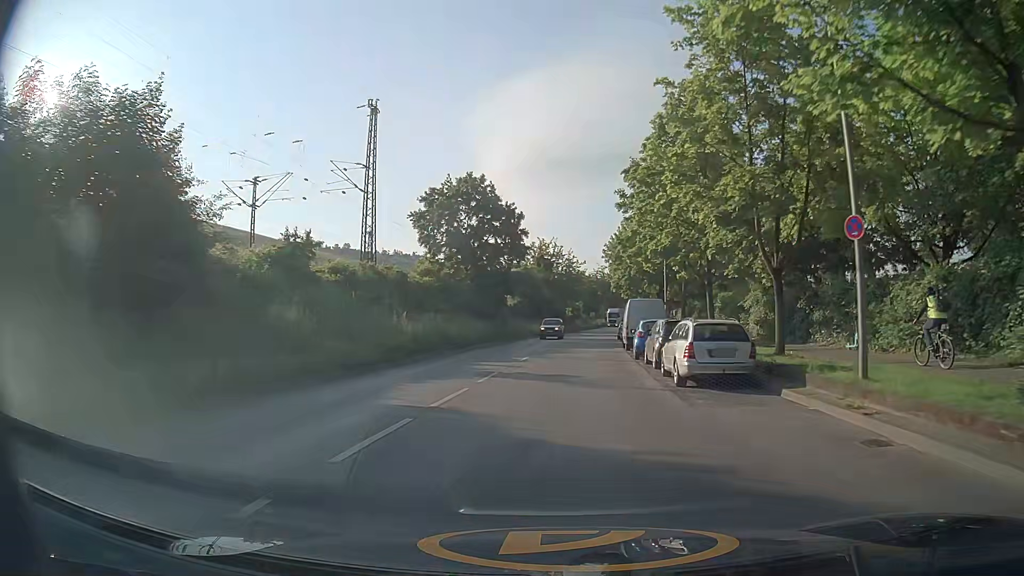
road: secondary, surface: asphalt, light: Day
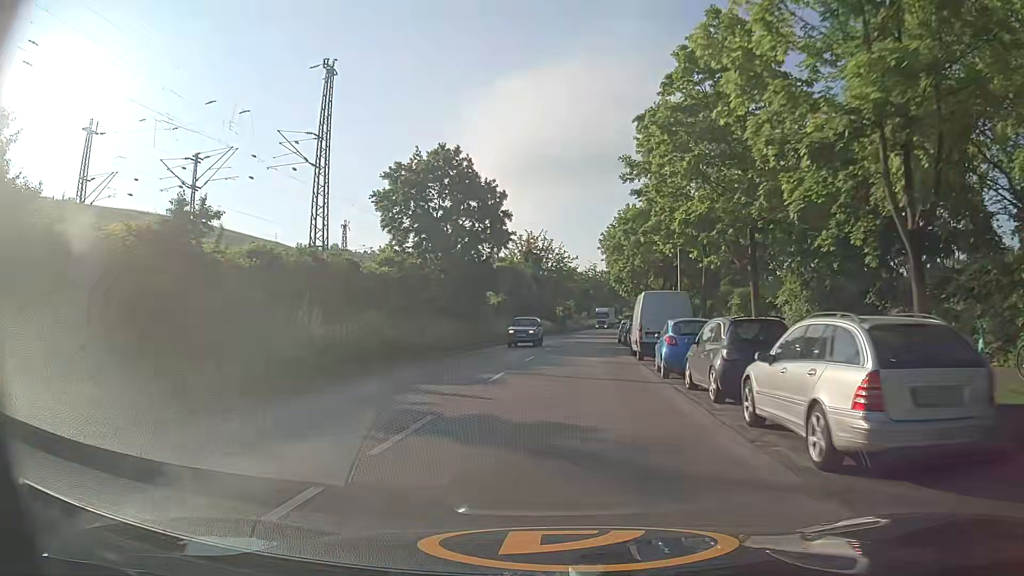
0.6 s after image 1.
(+0.1, +8.4) m; +1°
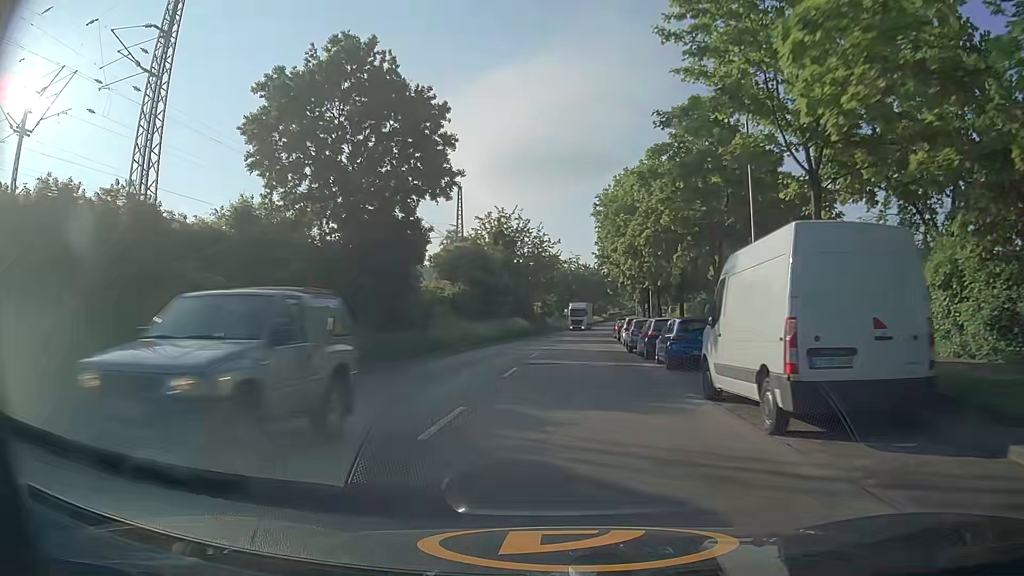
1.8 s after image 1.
(+0.2, +17.0) m; +1°
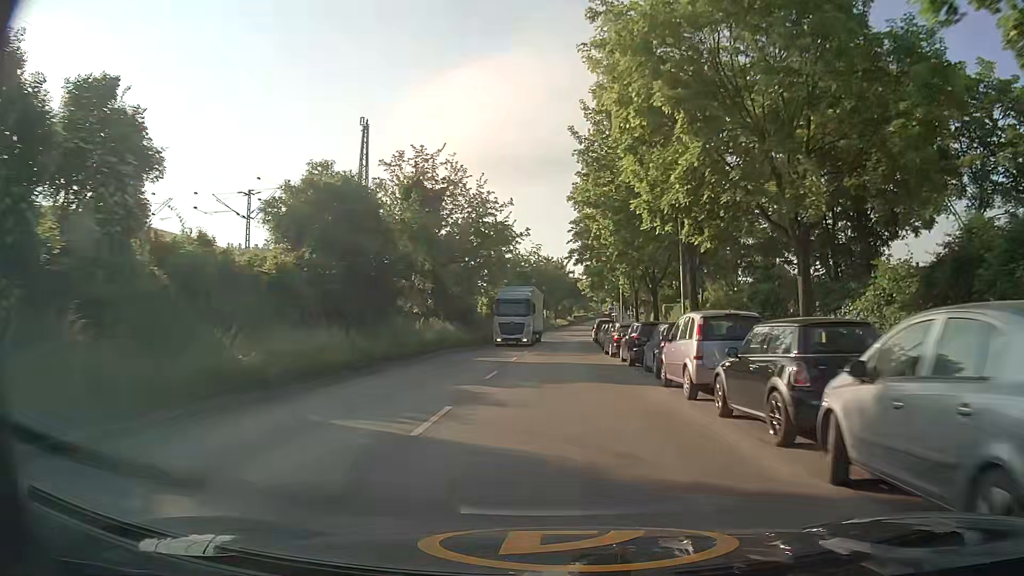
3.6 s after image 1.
(+1.0, +26.2) m; +5°
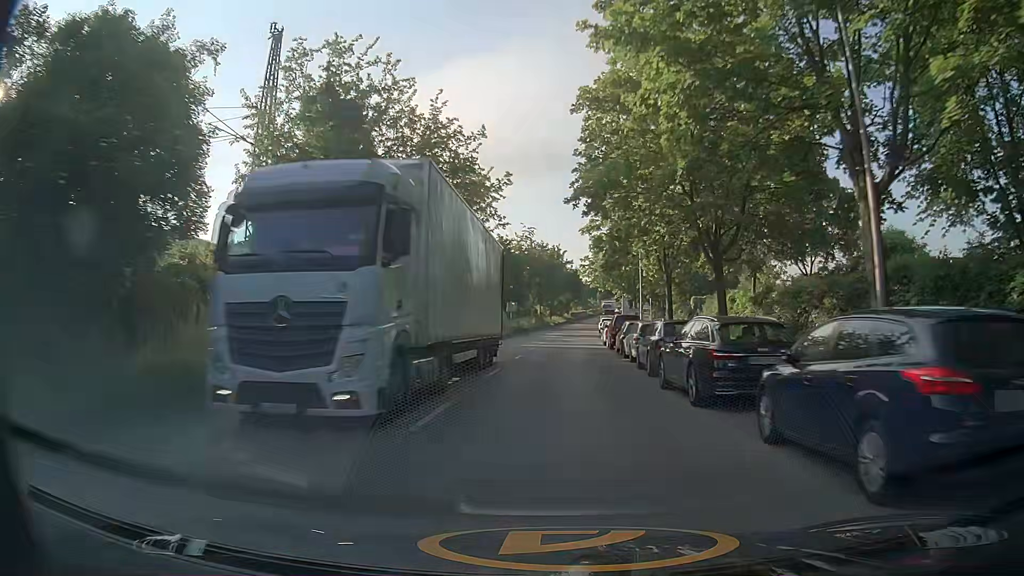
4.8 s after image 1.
(-0.2, +17.8) m; 0°
(0, +10) (0, +20) (0, +30) (+1, +40) (+1, +50) (+2, +60) (+2, +70) (+3, +80) (+4, +90) (+5, +100) m
